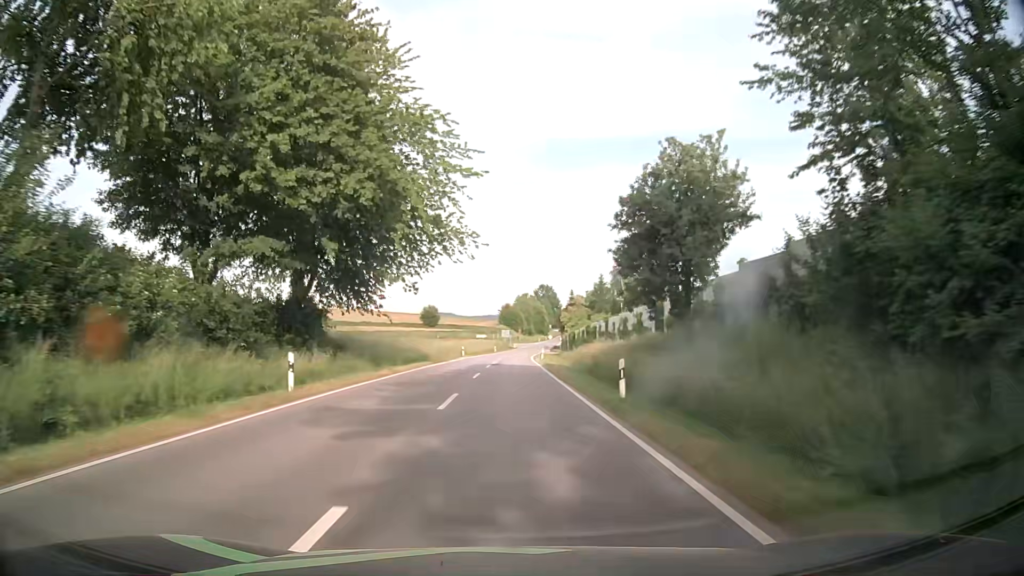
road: secondary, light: Day
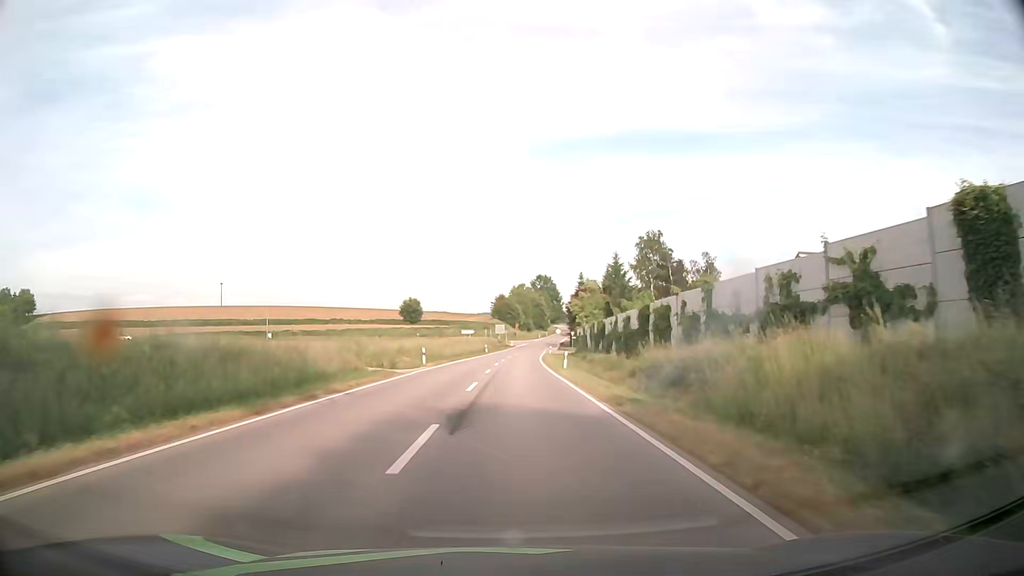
(0.0, +30.3) m; 0°
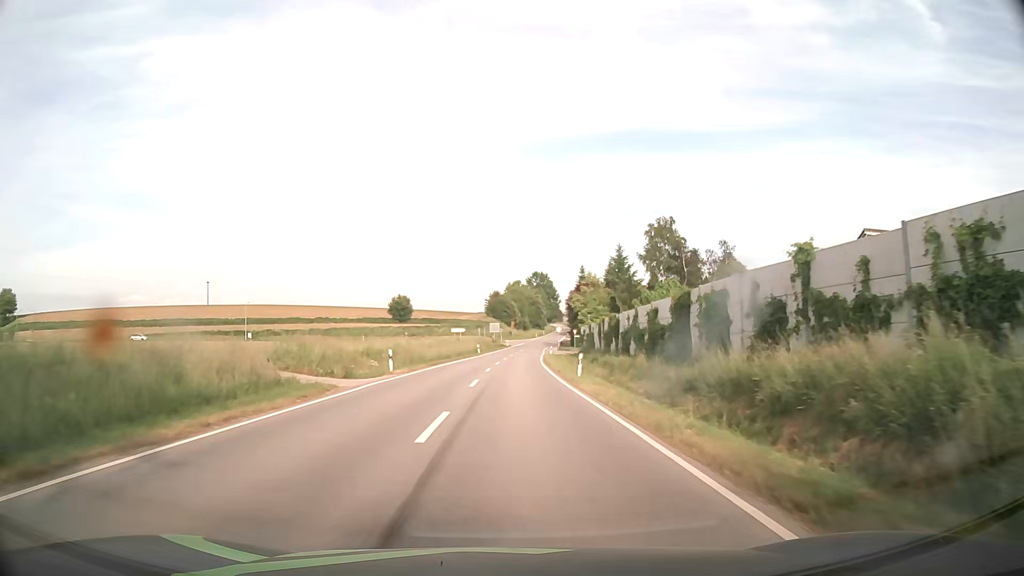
(+0.1, +9.8) m; 0°
(0, +10) (0, +20) (0, +30) (0, +40) (+1, +50) (+1, +60) (+2, +70) (+2, +80) (+3, +90) (+4, +100) m
